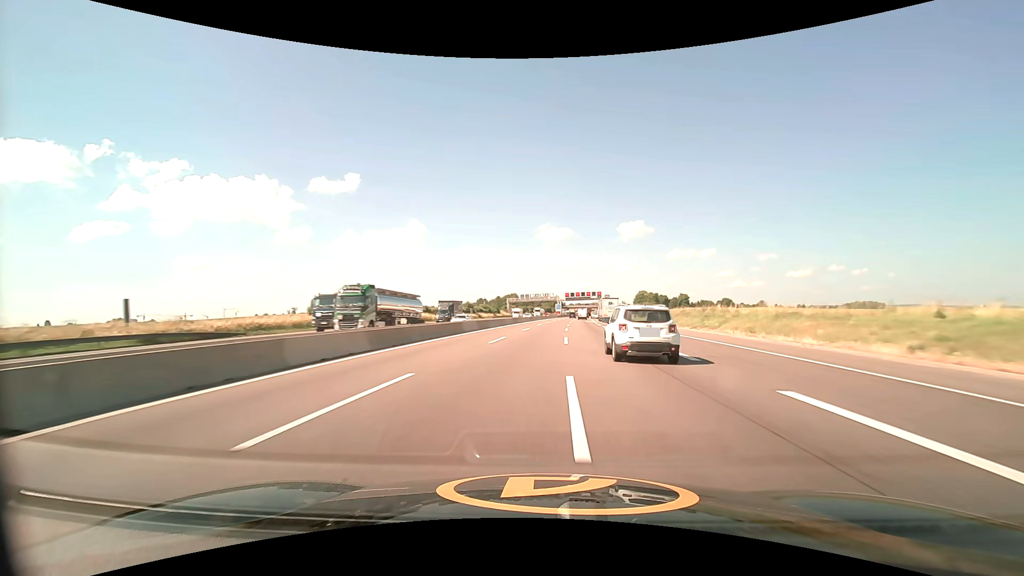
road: motorway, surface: asphalt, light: Day
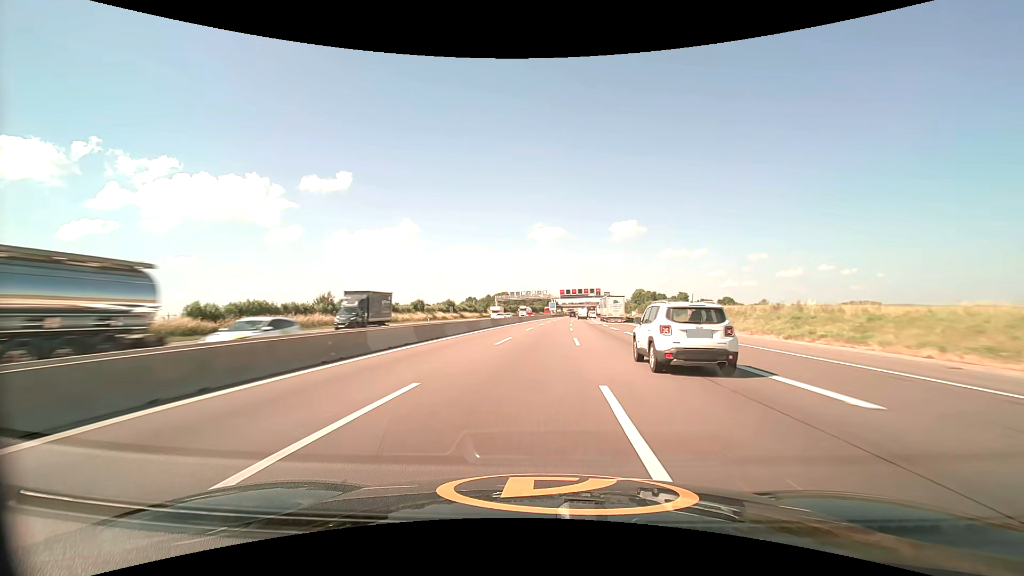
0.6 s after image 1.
(+0.1, +19.4) m; +1°
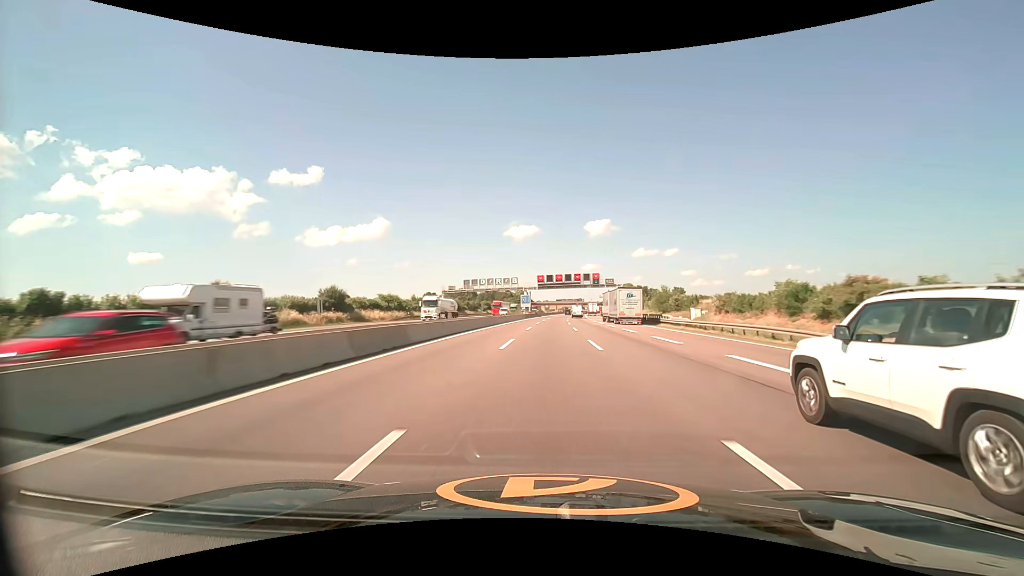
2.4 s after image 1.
(+1.5, +57.3) m; +3°
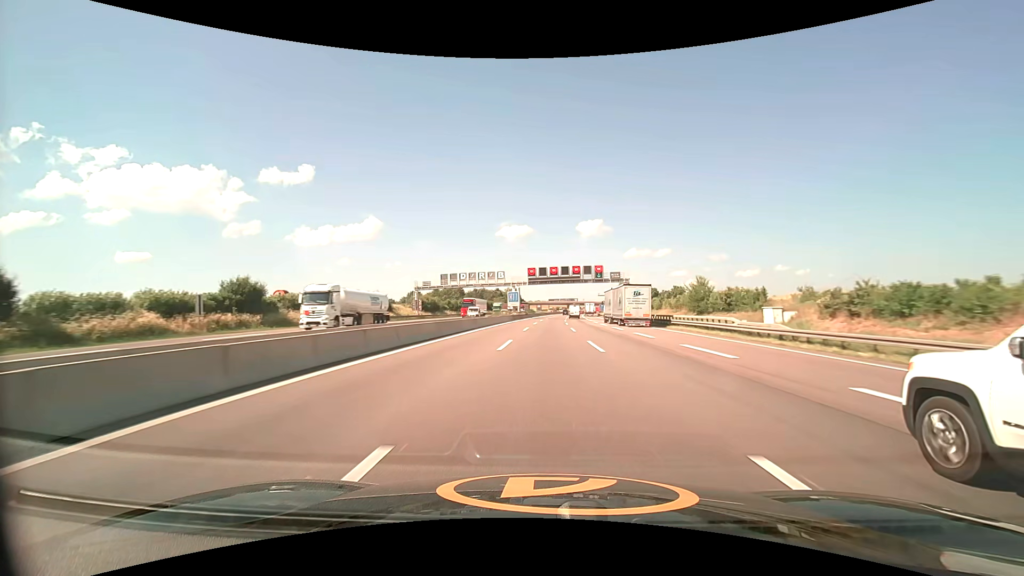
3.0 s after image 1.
(+0.2, +18.5) m; +1°
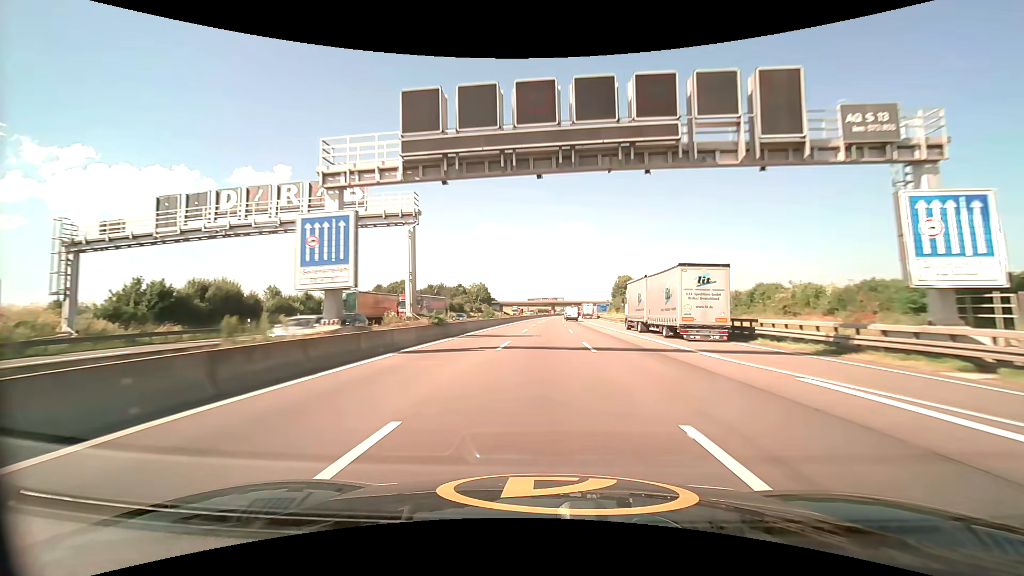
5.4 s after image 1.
(+1.8, +70.0) m; +2°
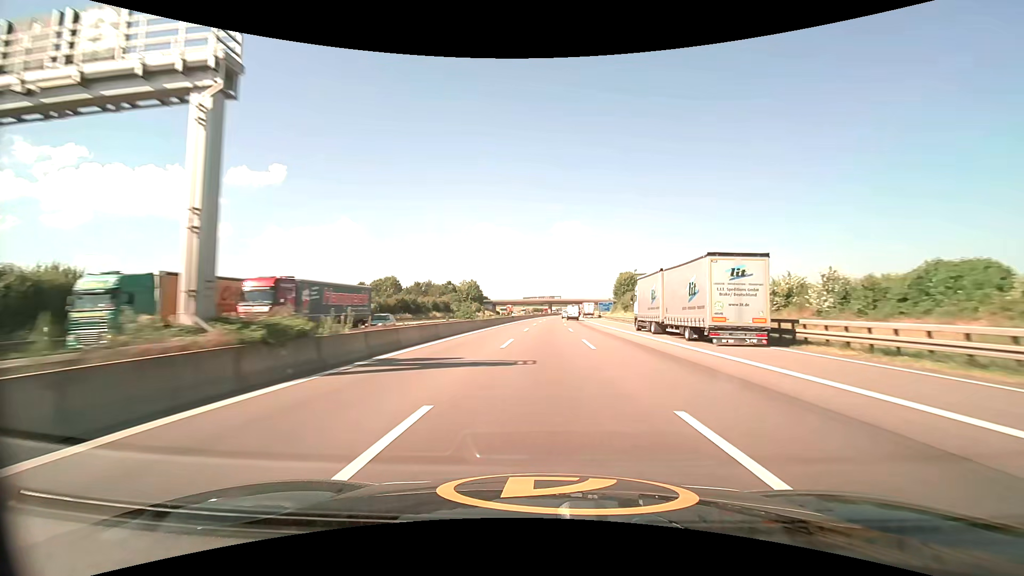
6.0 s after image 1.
(0.0, +16.8) m; 0°
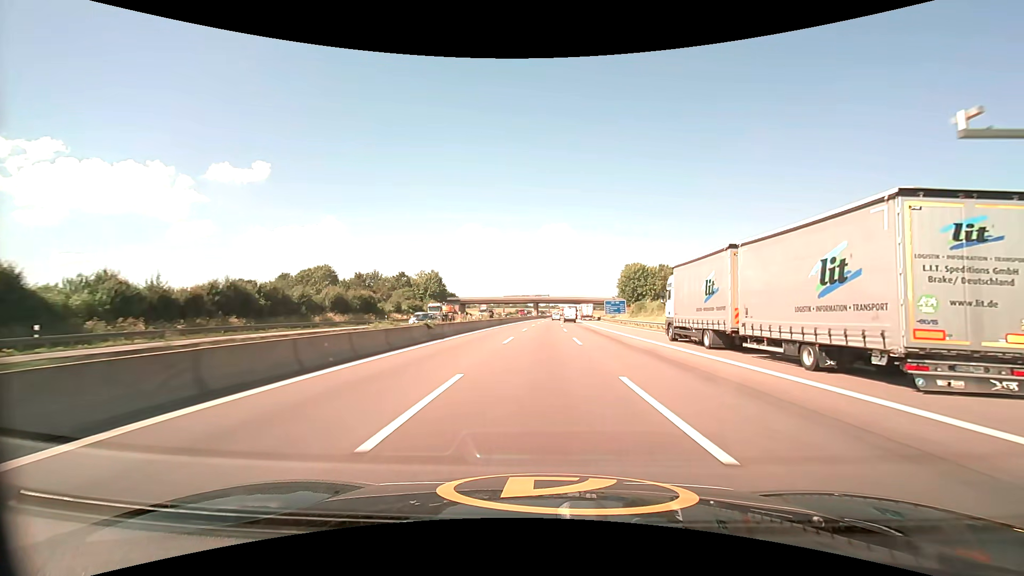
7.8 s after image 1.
(+1.1, +49.9) m; +2°
(0, +10) (0, +20) (0, +30) (0, +40) (0, +50) (+1, +60) (+1, +70) (+1, +80) (+2, +90) (+2, +100) m
